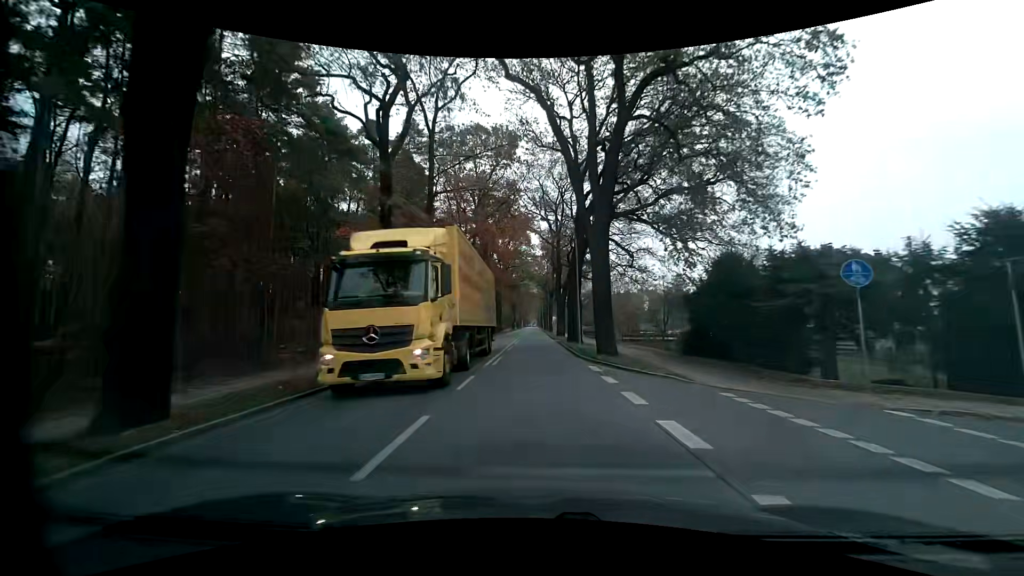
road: primary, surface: asphalt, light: Day
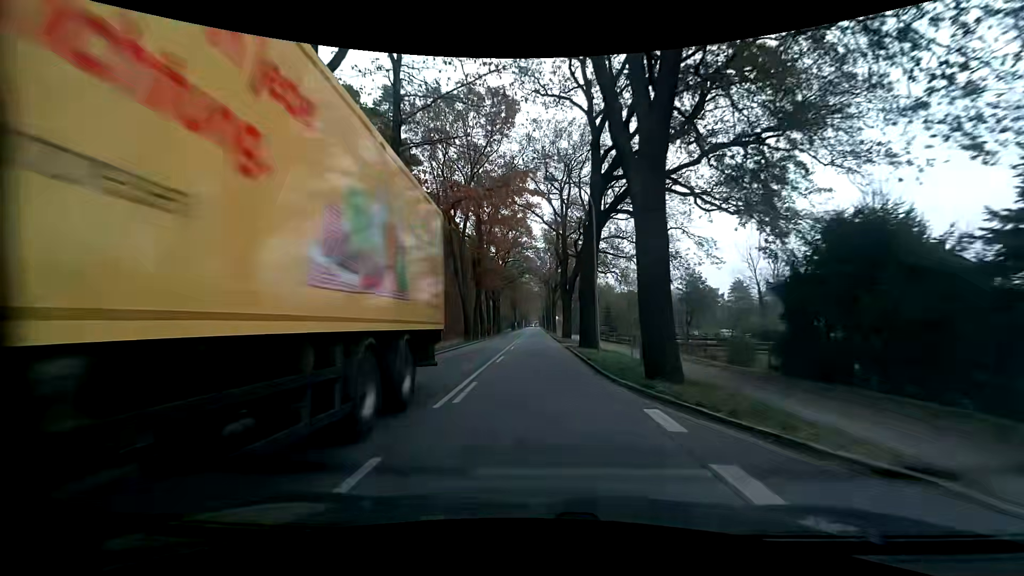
(+0.1, +8.2) m; 0°
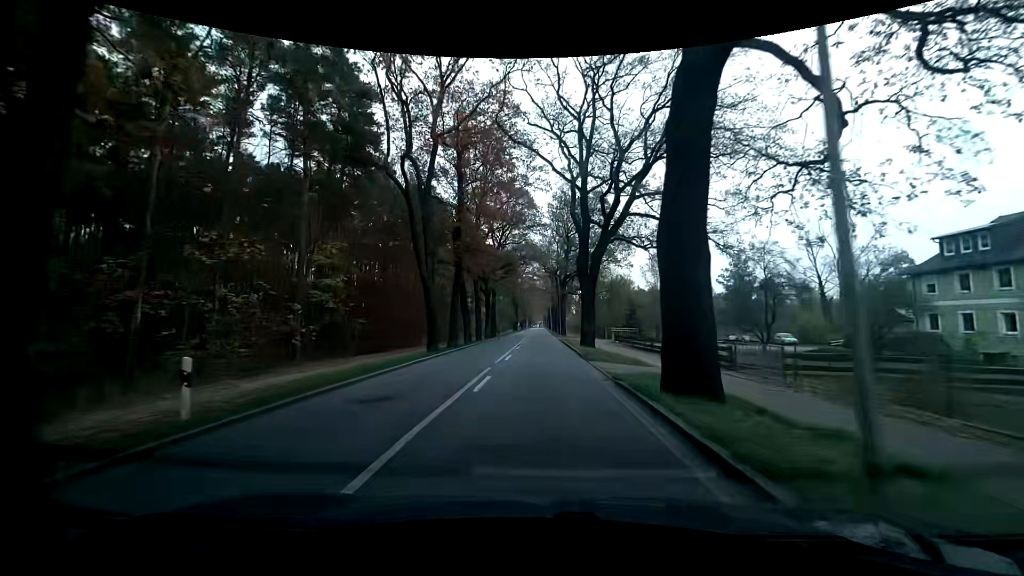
(-0.1, +16.6) m; -1°
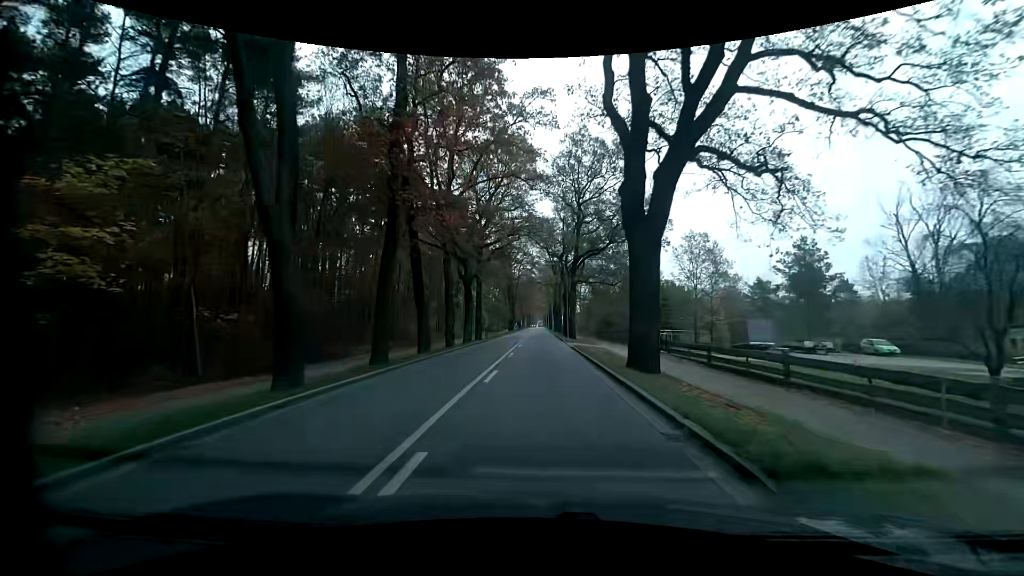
(+0.1, +16.8) m; +1°
(0, +10) (0, +20) (0, +30) (0, +40) (0, +50) (-1, +60) (-1, +70) (-1, +80) (-1, +90) (-1, +100) m
